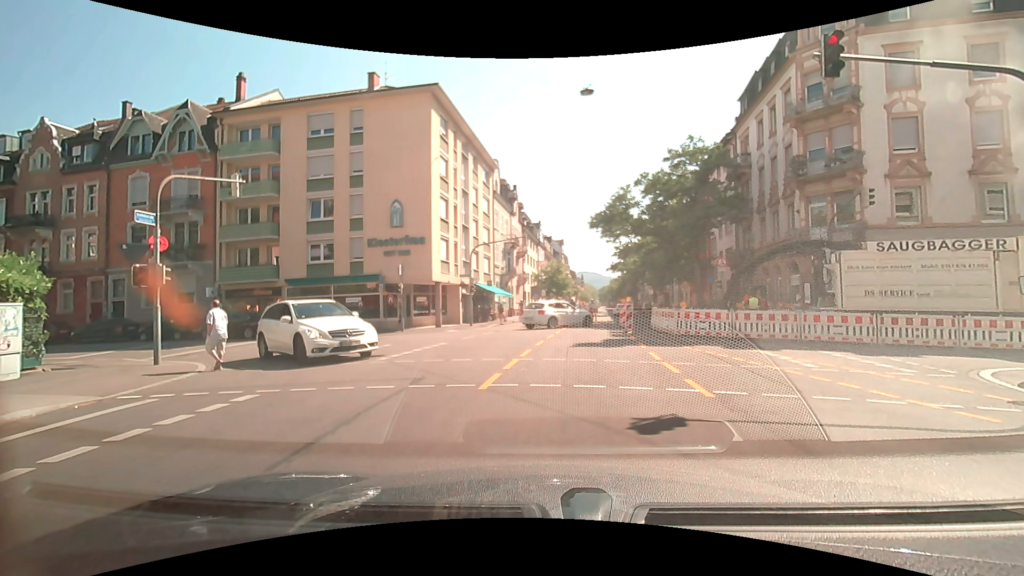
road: secondary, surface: asphalt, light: Day
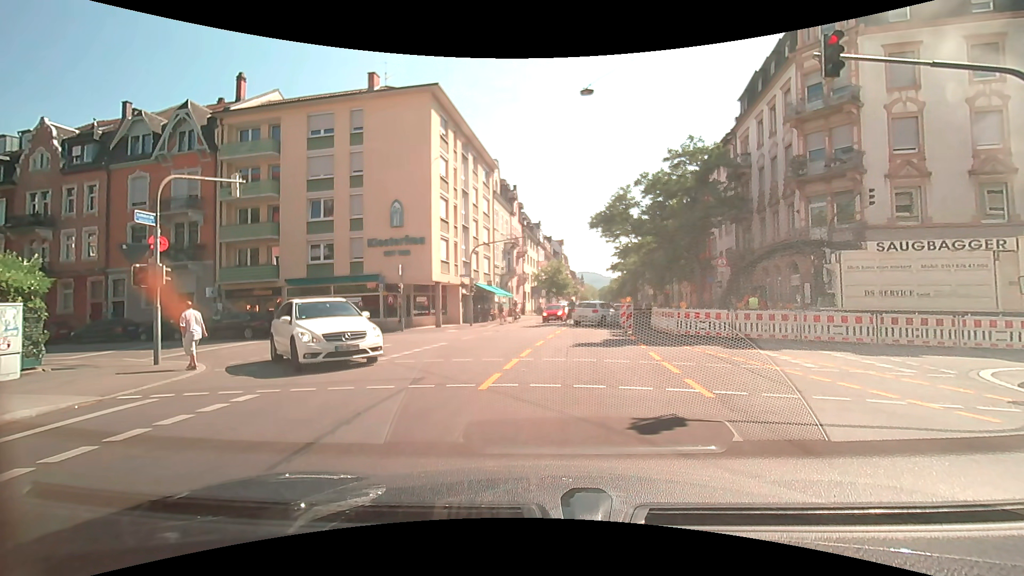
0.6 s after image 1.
(0.0, 0.0) m; 0°
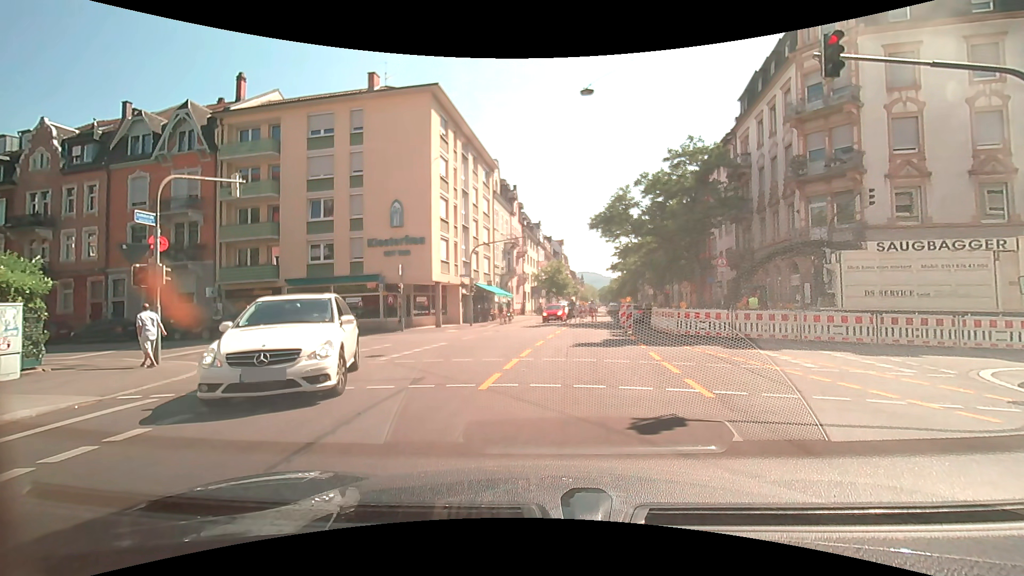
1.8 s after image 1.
(0.0, 0.0) m; 0°
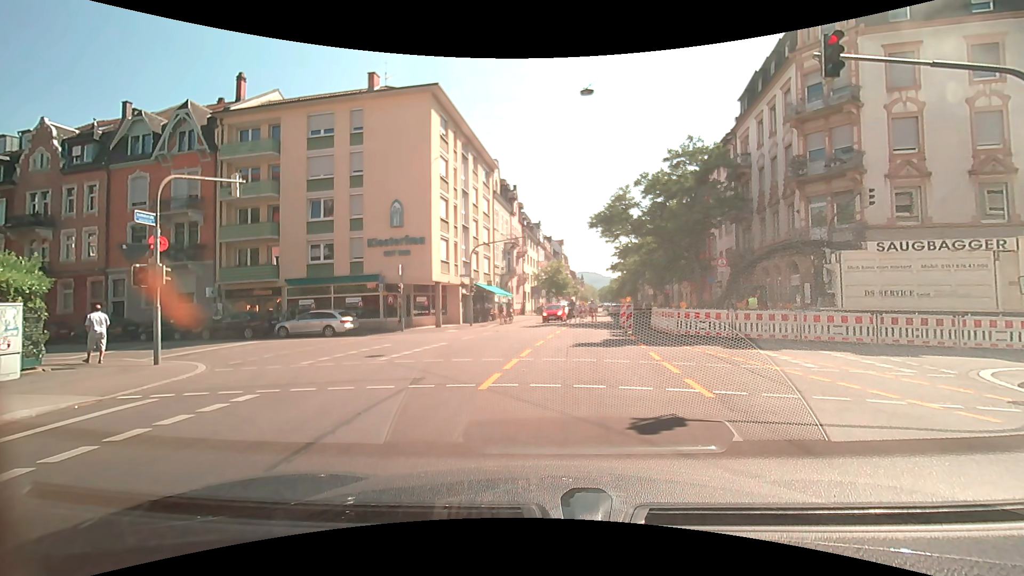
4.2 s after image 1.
(0.0, 0.0) m; 0°
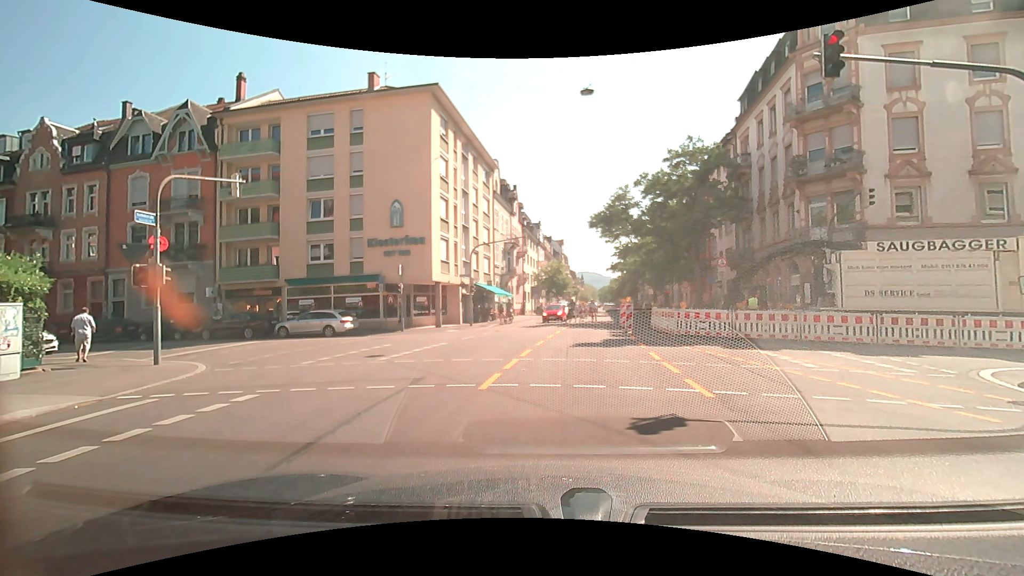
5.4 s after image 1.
(0.0, 0.0) m; 0°
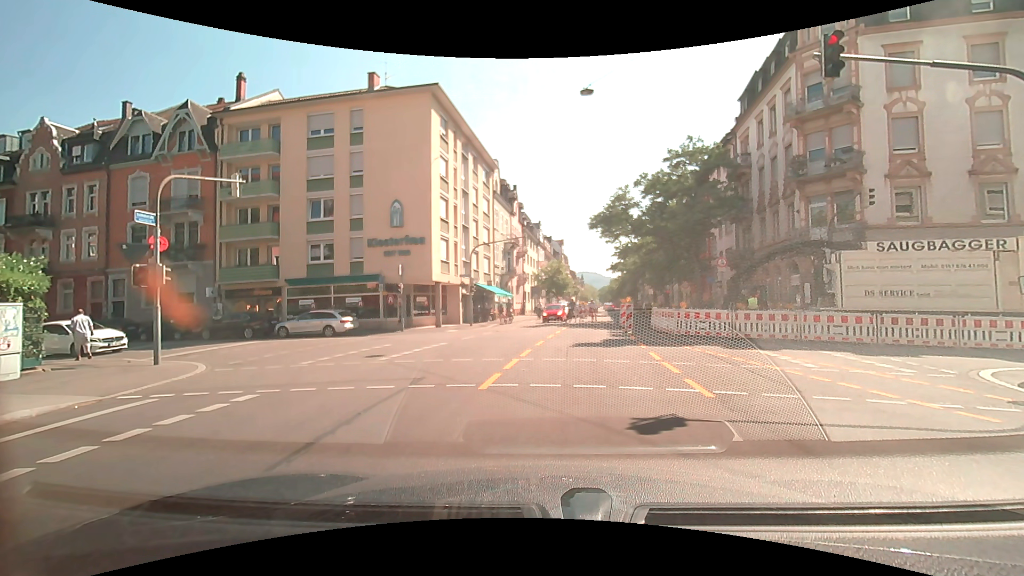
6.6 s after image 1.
(0.0, 0.0) m; 0°
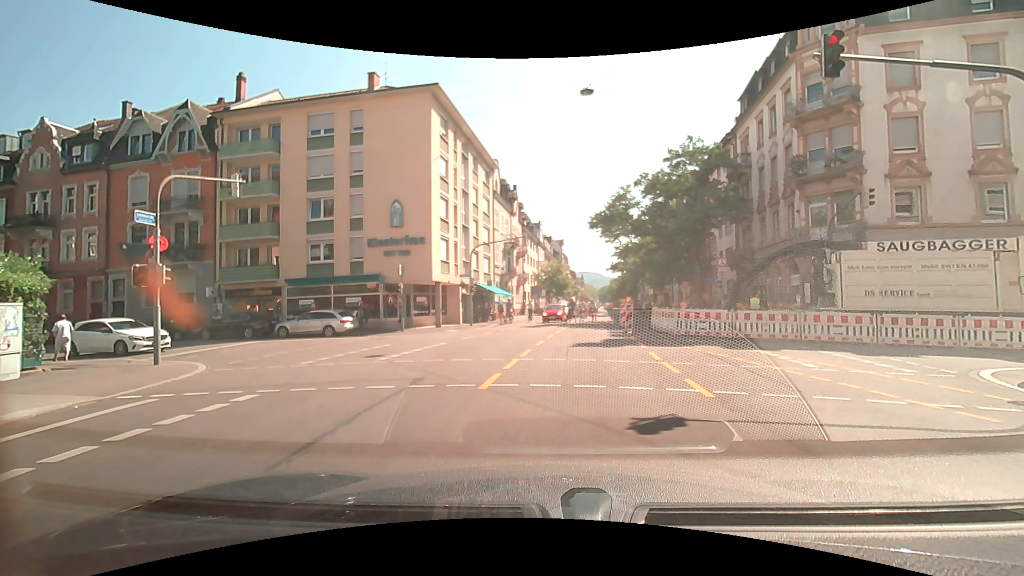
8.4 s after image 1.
(0.0, 0.0) m; 0°
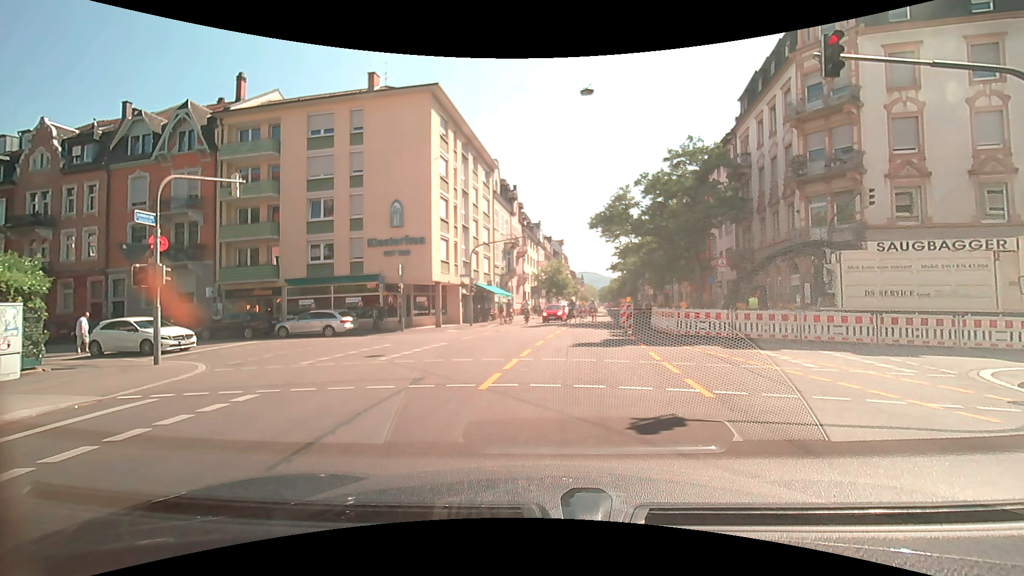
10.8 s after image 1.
(0.0, 0.0) m; 0°
